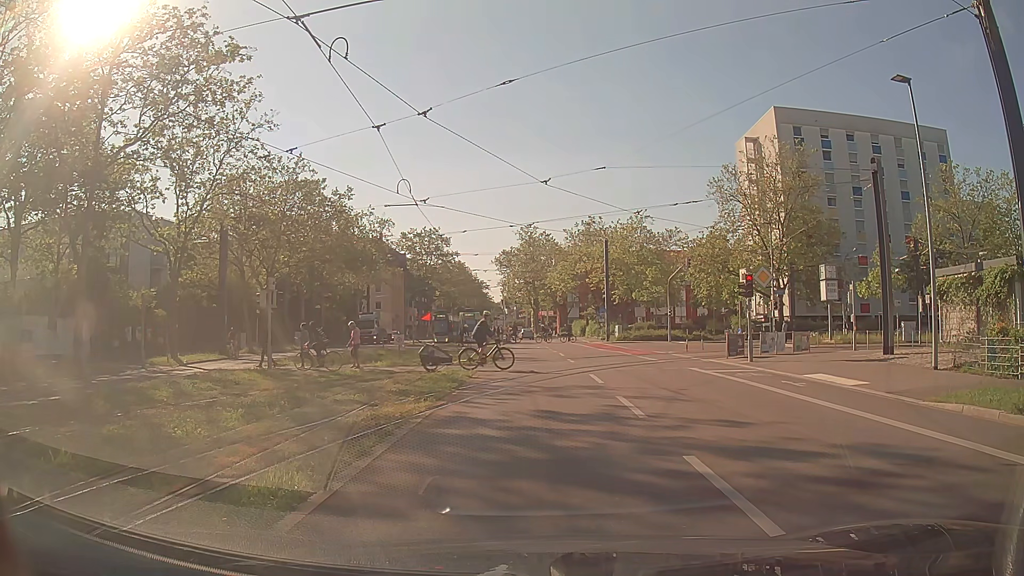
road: secondary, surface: asphalt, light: Day
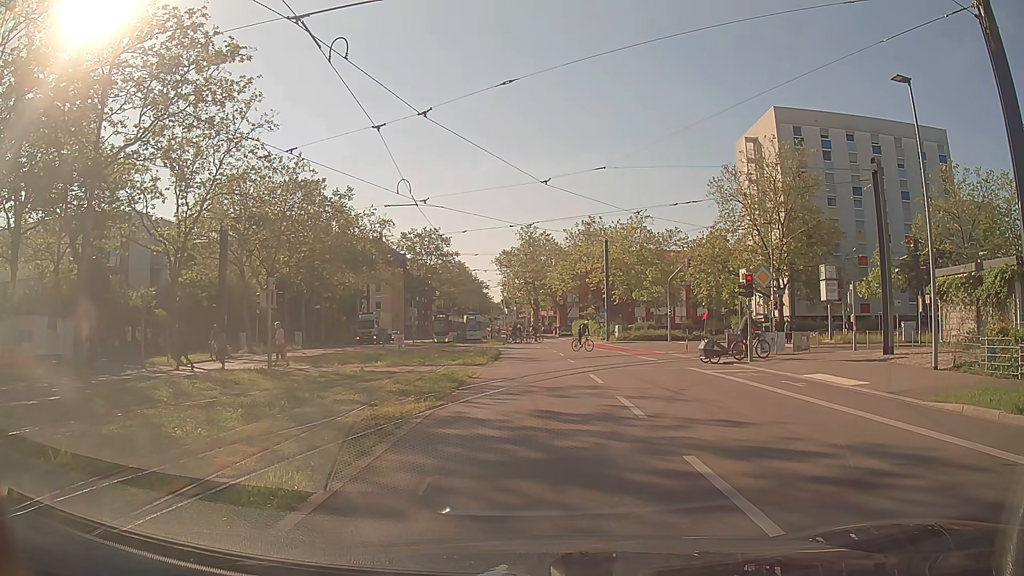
(0.0, 0.0) m; 0°
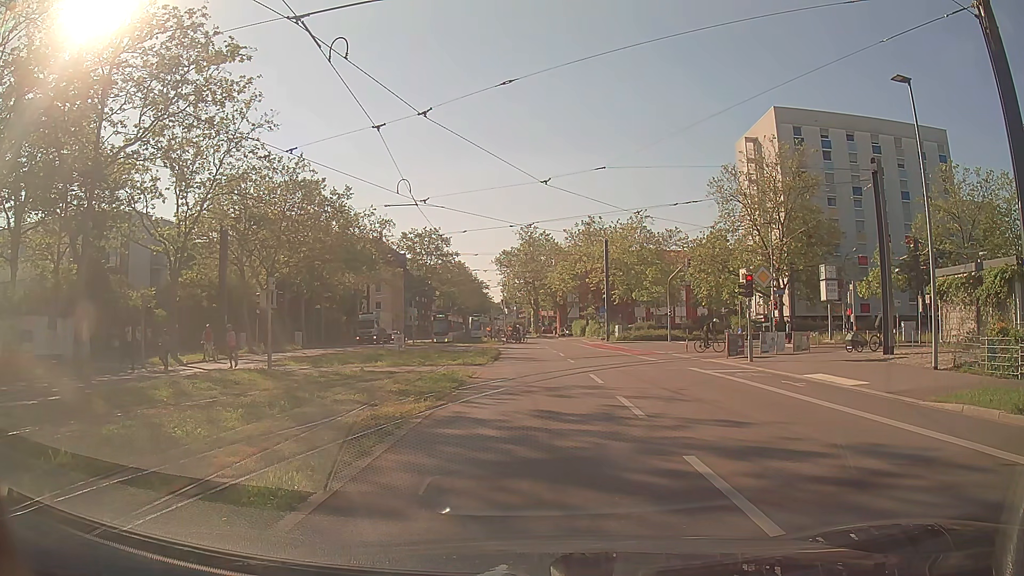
(0.0, 0.0) m; 0°
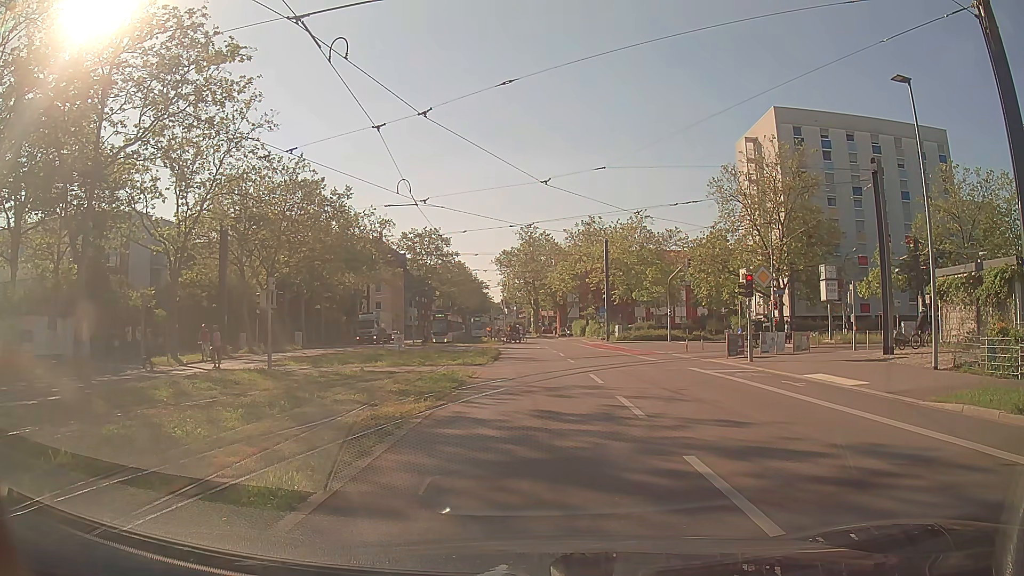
(0.0, 0.0) m; 0°
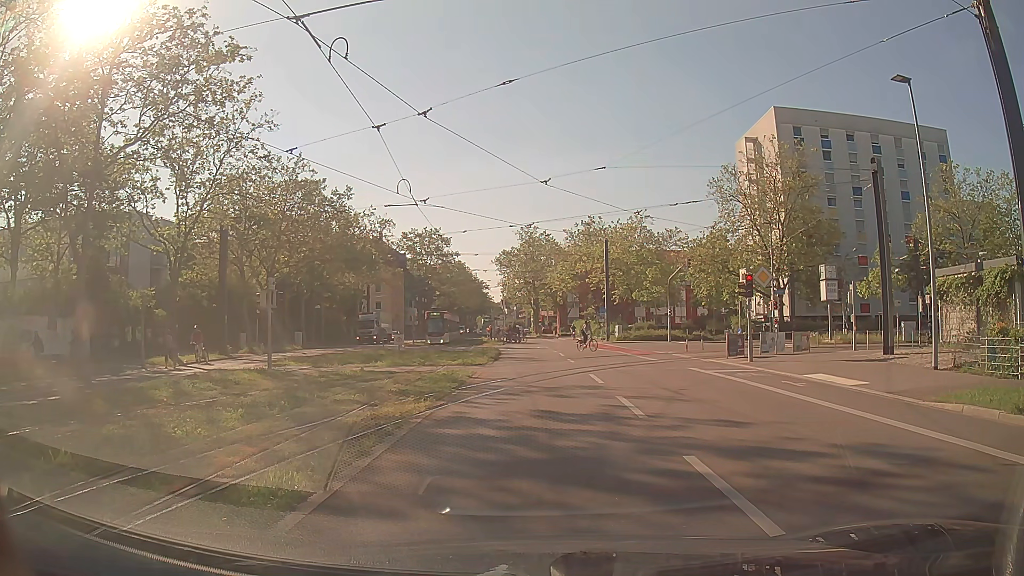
(0.0, 0.0) m; 0°
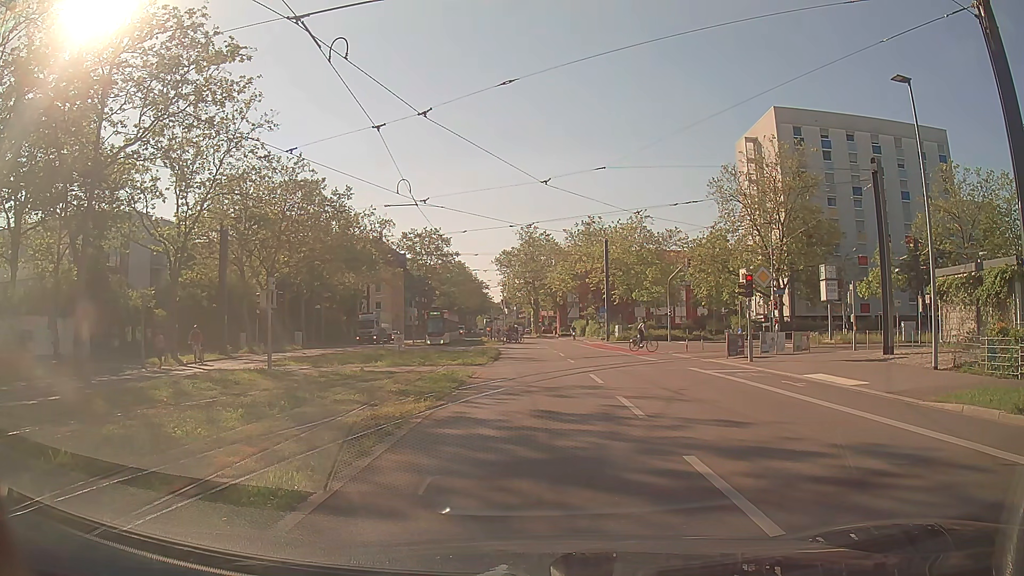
(0.0, 0.0) m; 0°
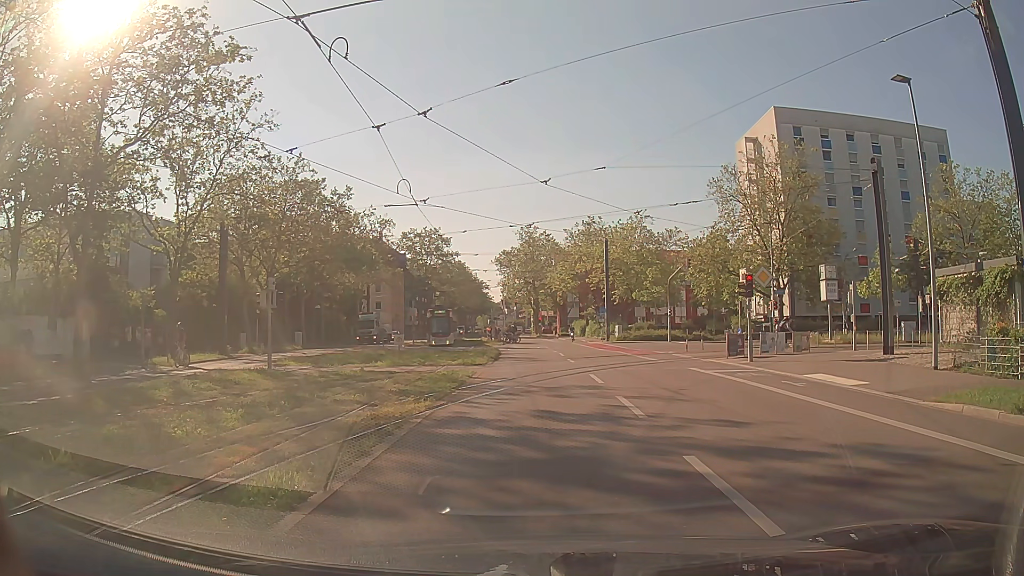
(0.0, 0.0) m; 0°
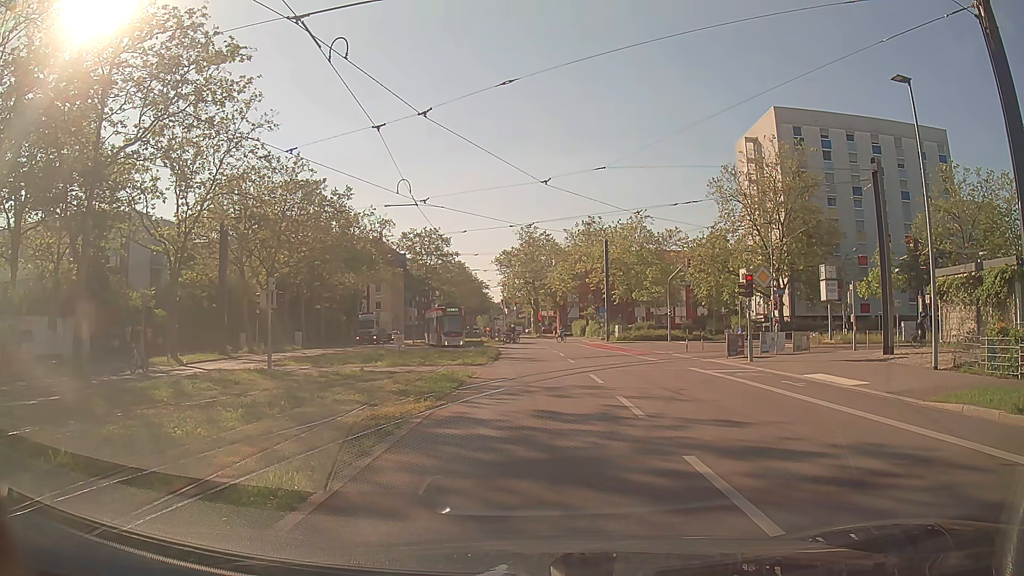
(0.0, 0.0) m; 0°
